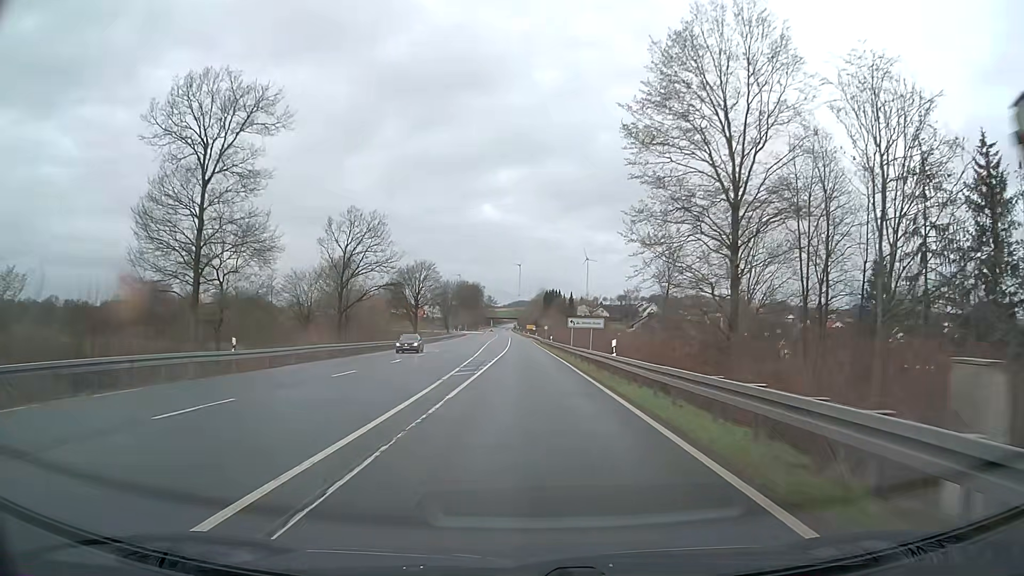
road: primary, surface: asphalt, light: Day
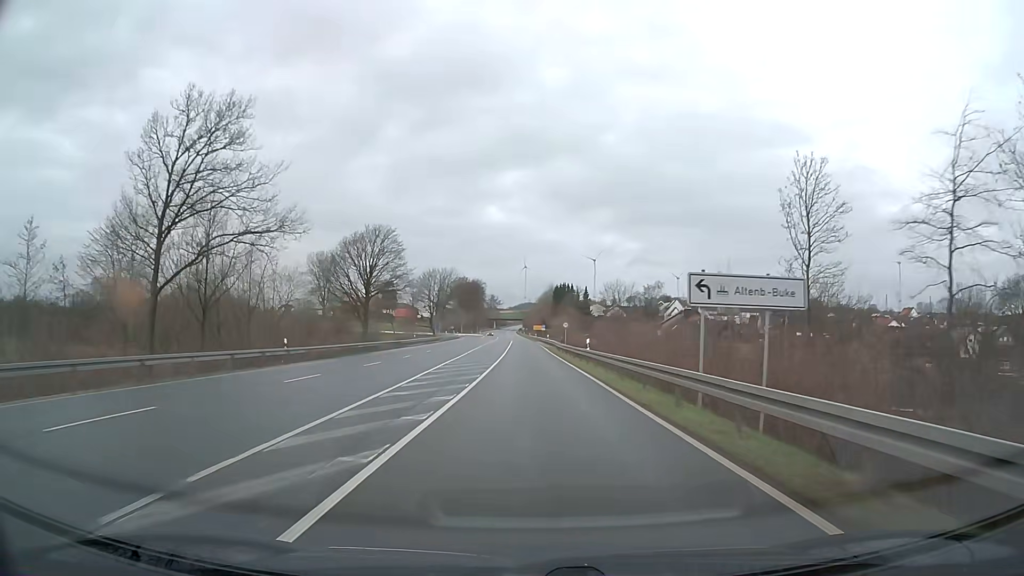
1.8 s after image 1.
(-0.3, +37.4) m; -1°
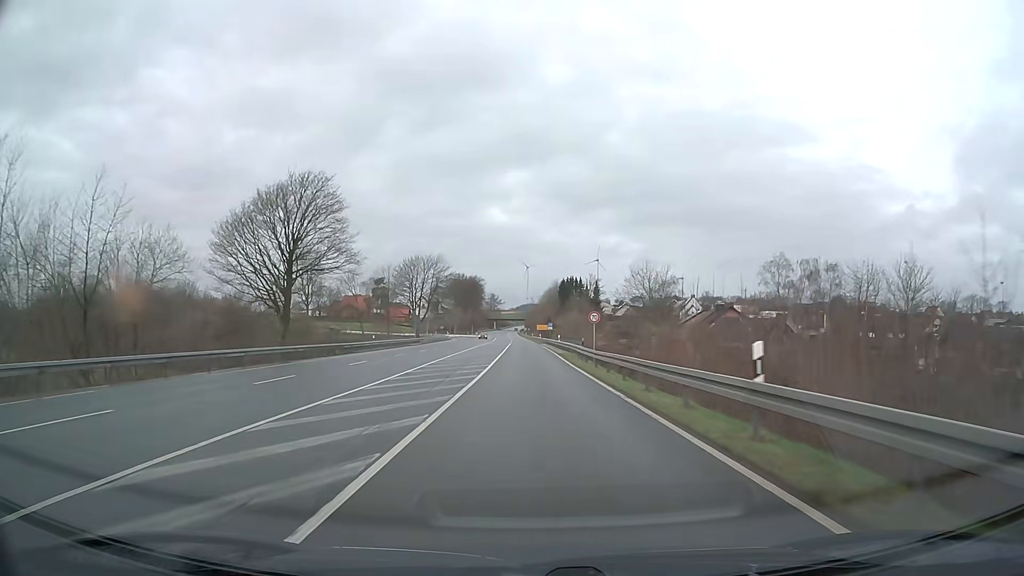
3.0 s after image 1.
(-0.1, +24.9) m; 0°
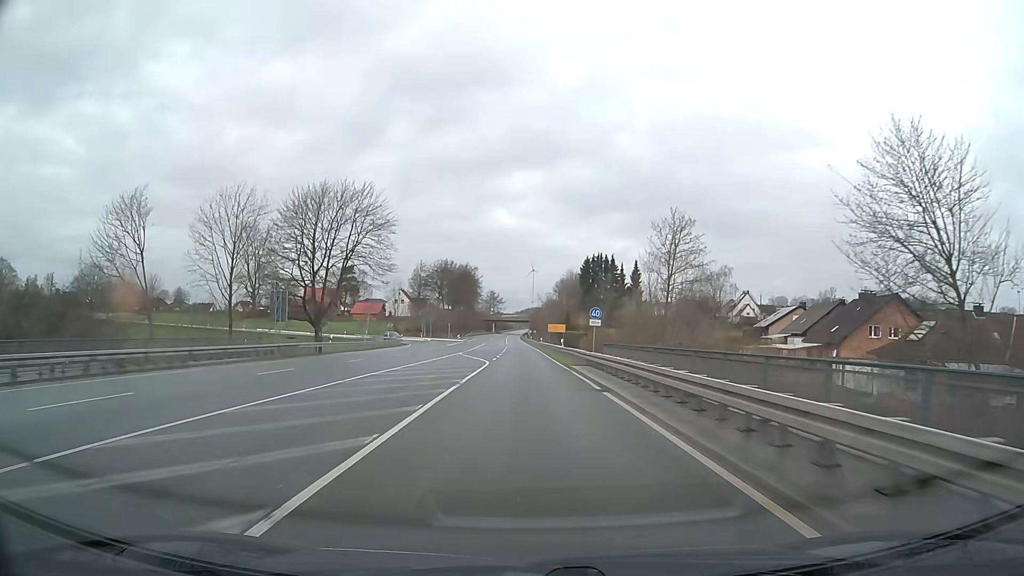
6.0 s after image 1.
(0.0, +58.3) m; 0°
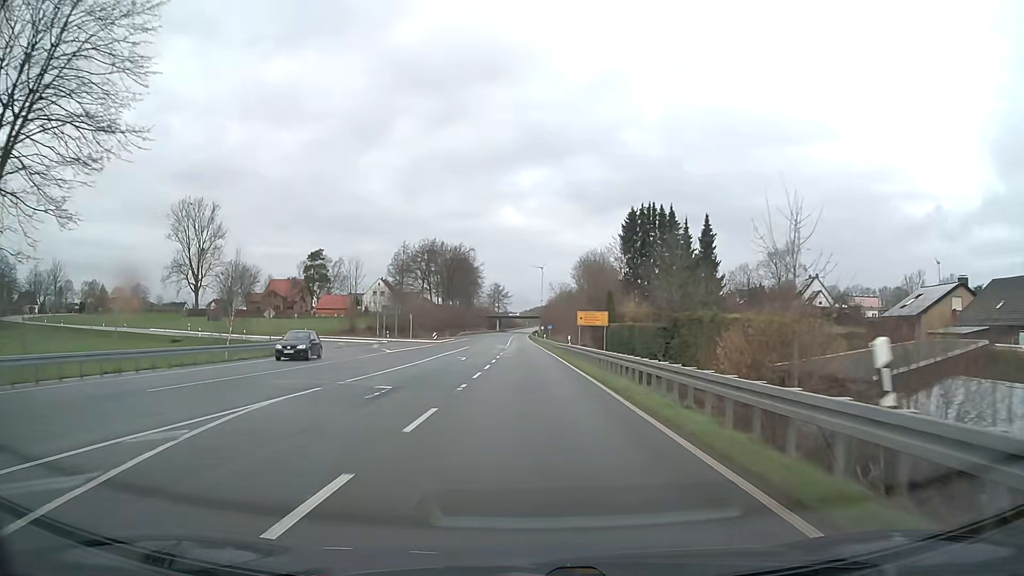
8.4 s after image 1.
(-0.3, +44.2) m; -1°
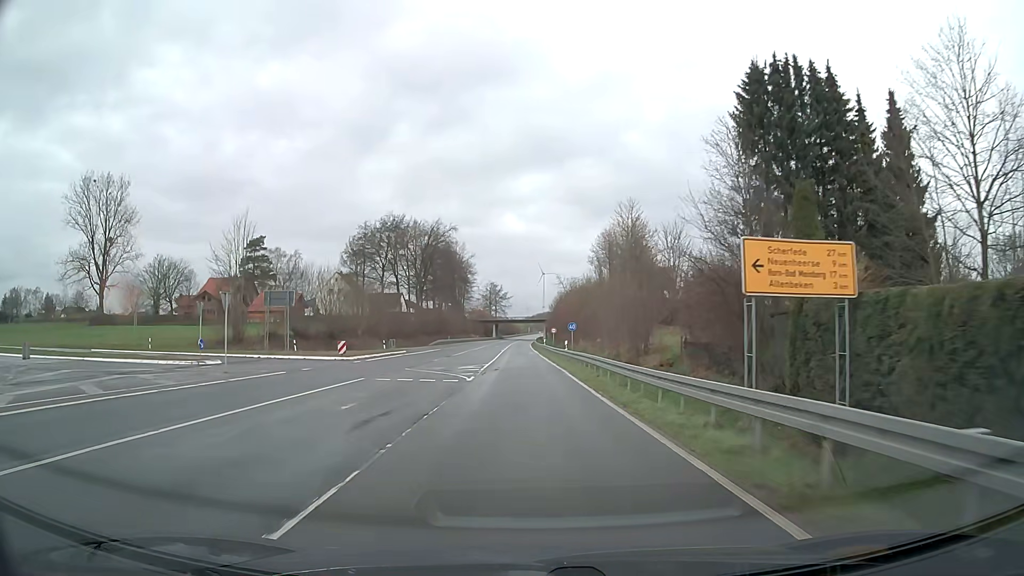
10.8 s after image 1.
(-0.2, +43.5) m; 0°
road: primary_link
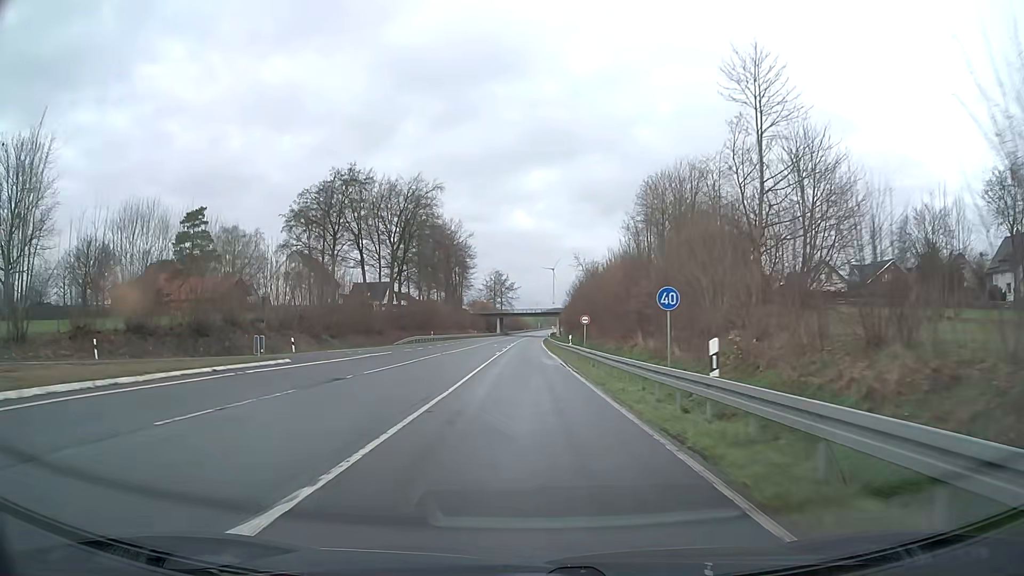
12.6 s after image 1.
(-0.3, +32.3) m; -1°
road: primary
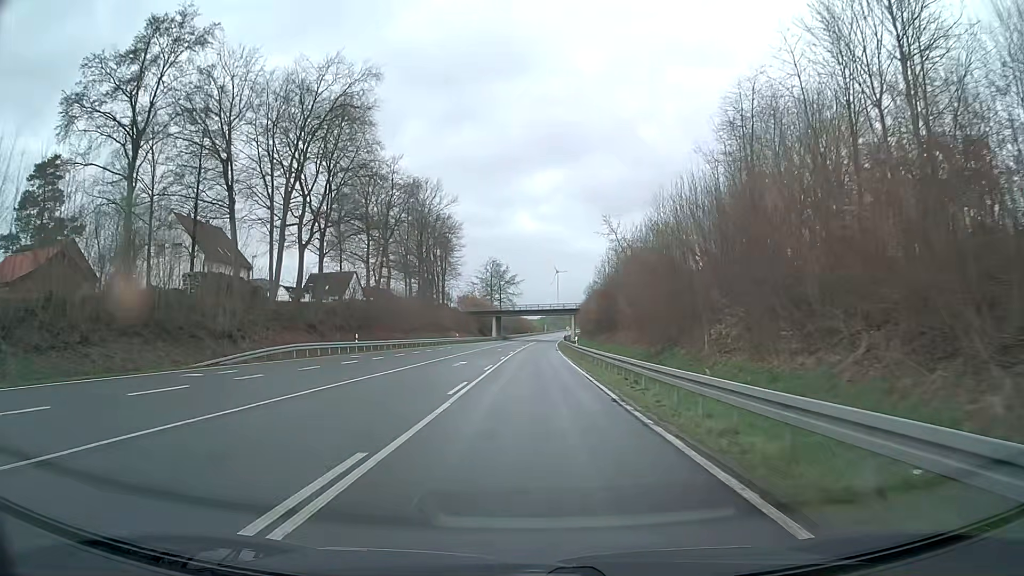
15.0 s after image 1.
(-0.4, +42.9) m; 0°
(0, +10) (0, +20) (0, +30) (0, +40) (0, +50) (0, +60) (+1, +70) (+1, +80) (+1, +90) (+2, +100) m
